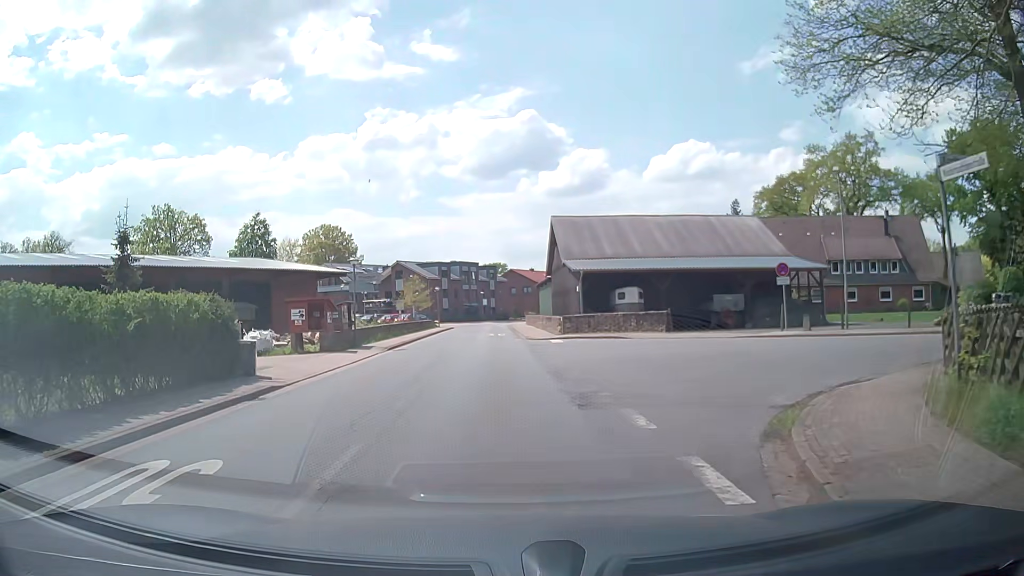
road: tertiary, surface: asphalt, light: Day
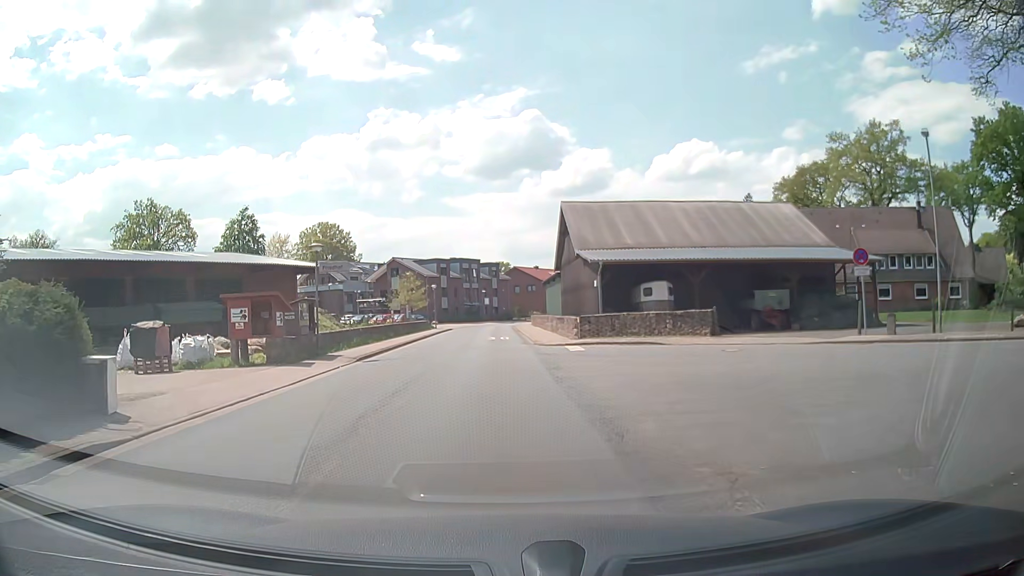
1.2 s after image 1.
(+0.1, +6.8) m; 0°
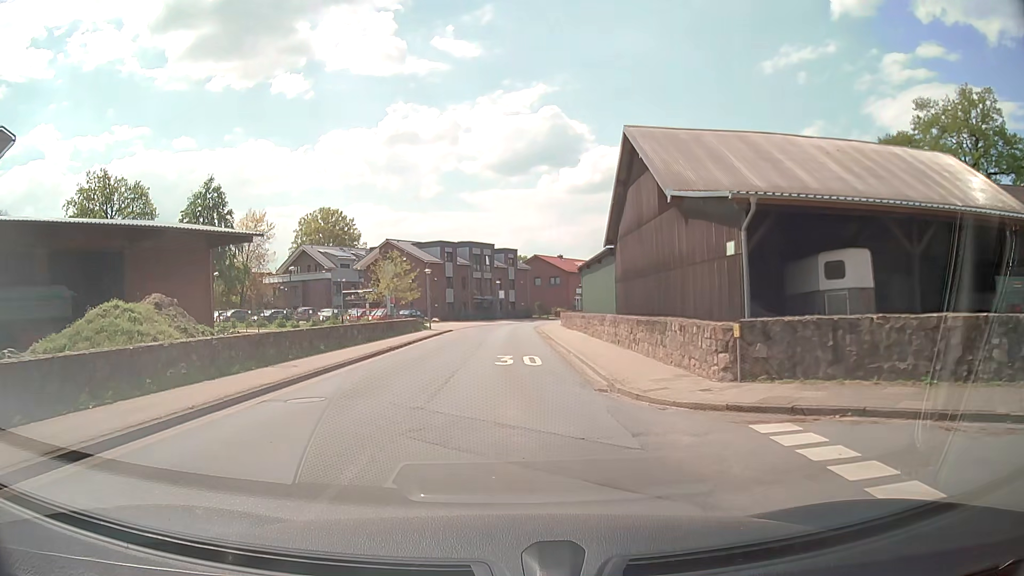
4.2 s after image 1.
(-0.2, +18.7) m; -1°
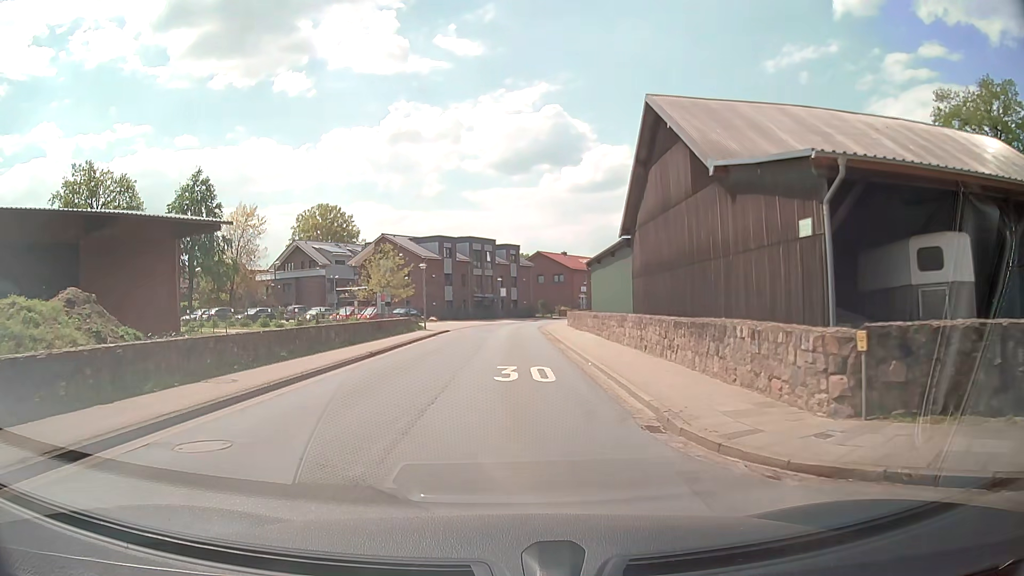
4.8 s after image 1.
(0.0, +4.1) m; 0°
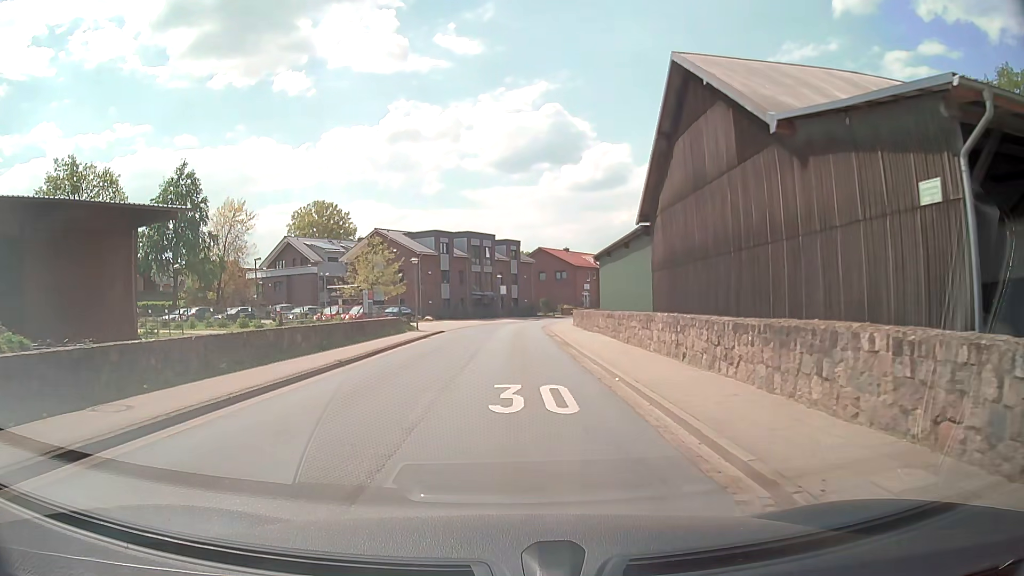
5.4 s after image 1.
(0.0, +4.0) m; 0°
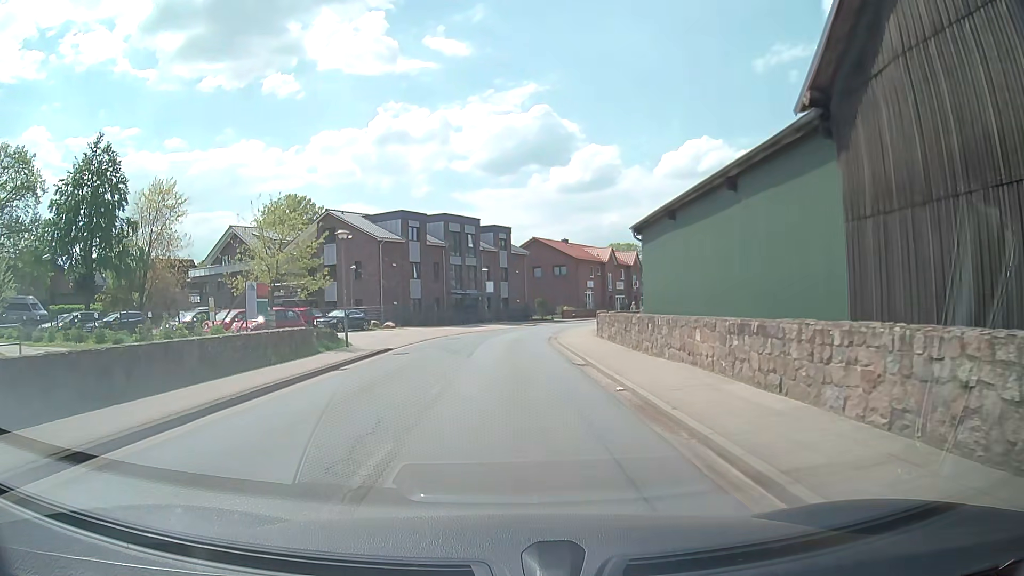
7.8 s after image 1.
(+0.2, +16.1) m; +2°
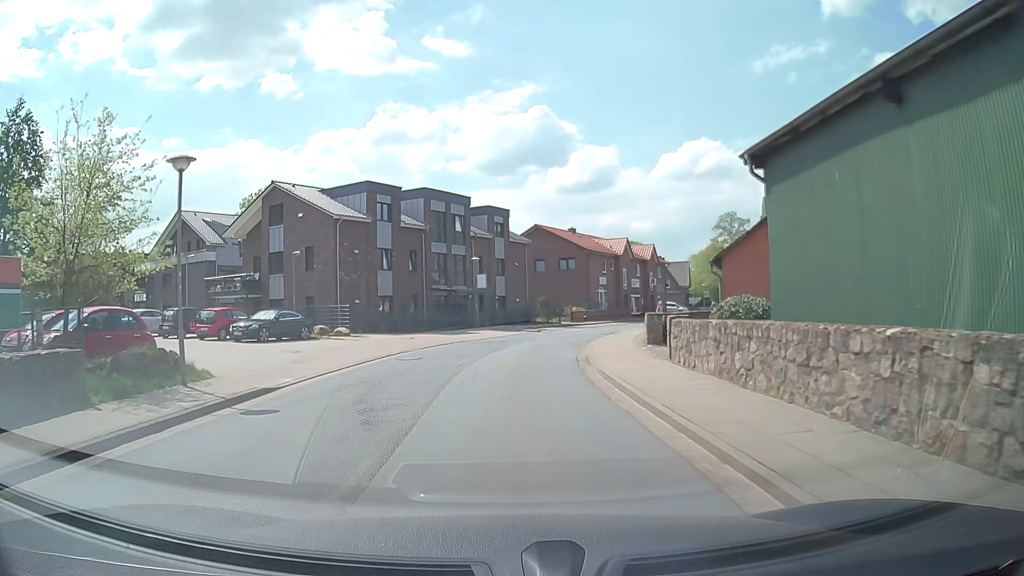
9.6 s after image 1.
(-0.1, +13.1) m; -1°
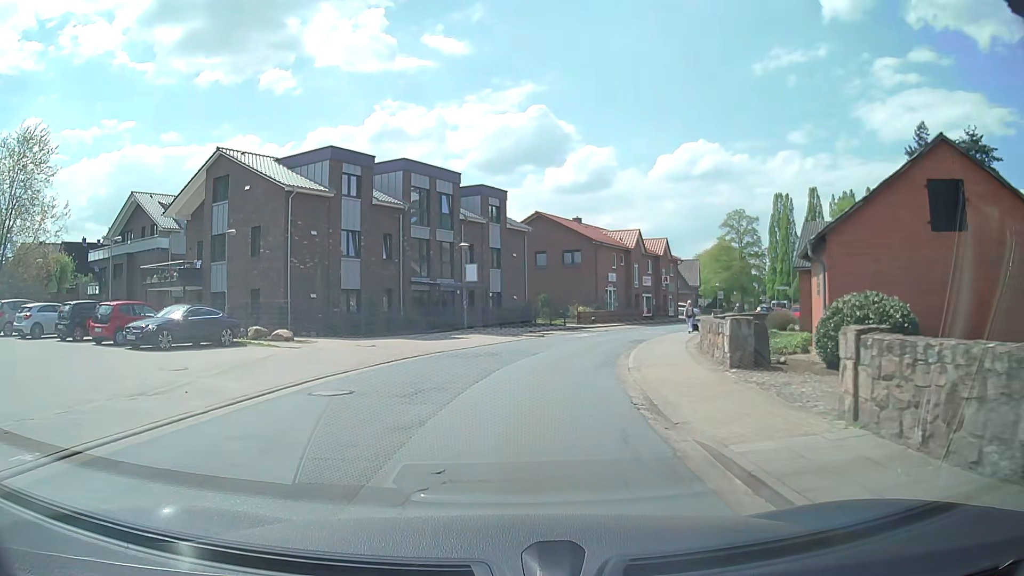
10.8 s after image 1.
(+0.1, +8.7) m; +1°
(0, +10) (+1, +20) (+4, +30) (+8, +39) (+13, +47) (+17, +56) (+22, +65) (+27, +74) (+32, +83) (+36, +91) m
